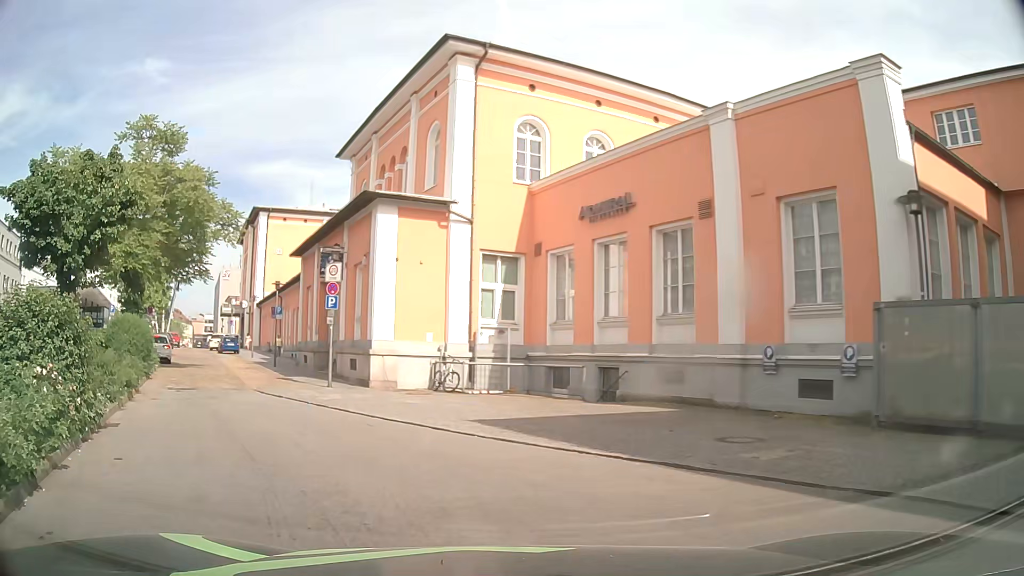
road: residential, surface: sett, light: Day
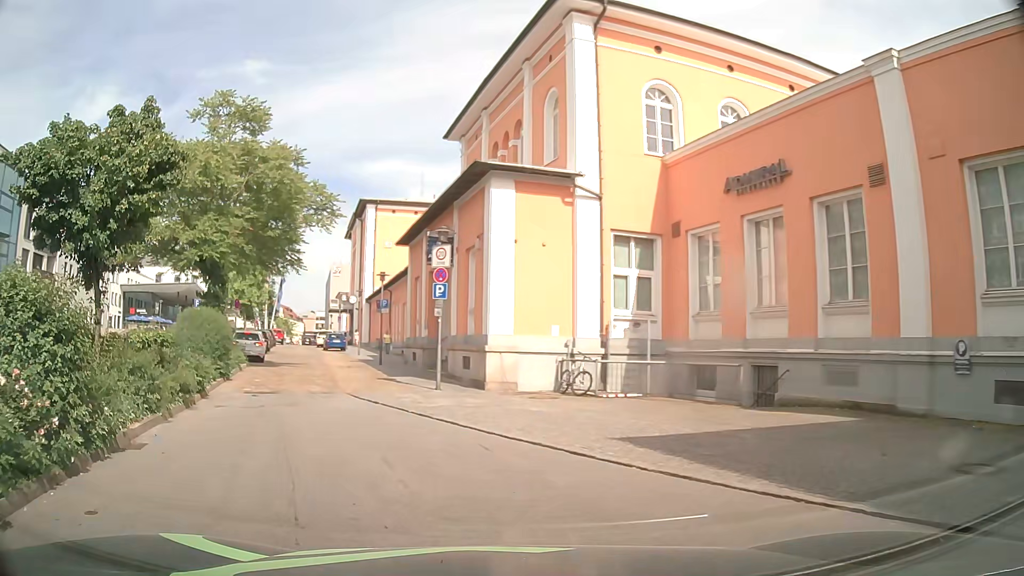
(-0.2, +3.1) m; -9°
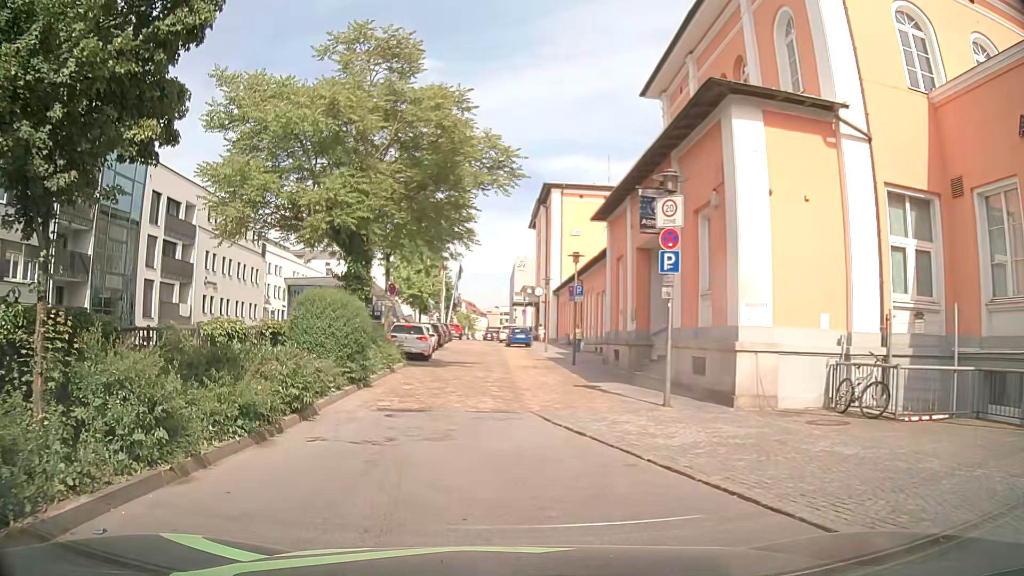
(-0.9, +5.7) m; -18°
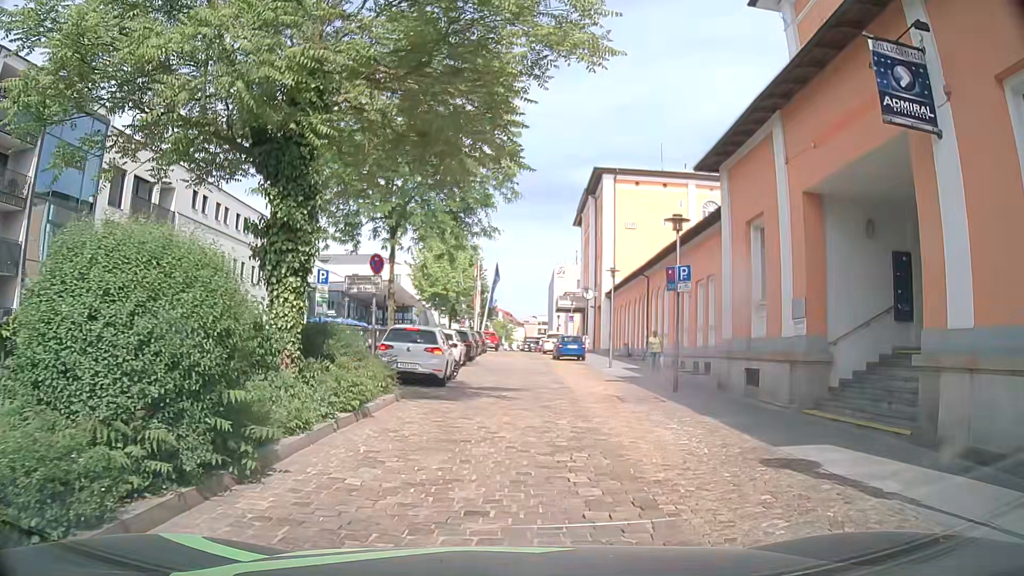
(-0.4, +9.8) m; -3°
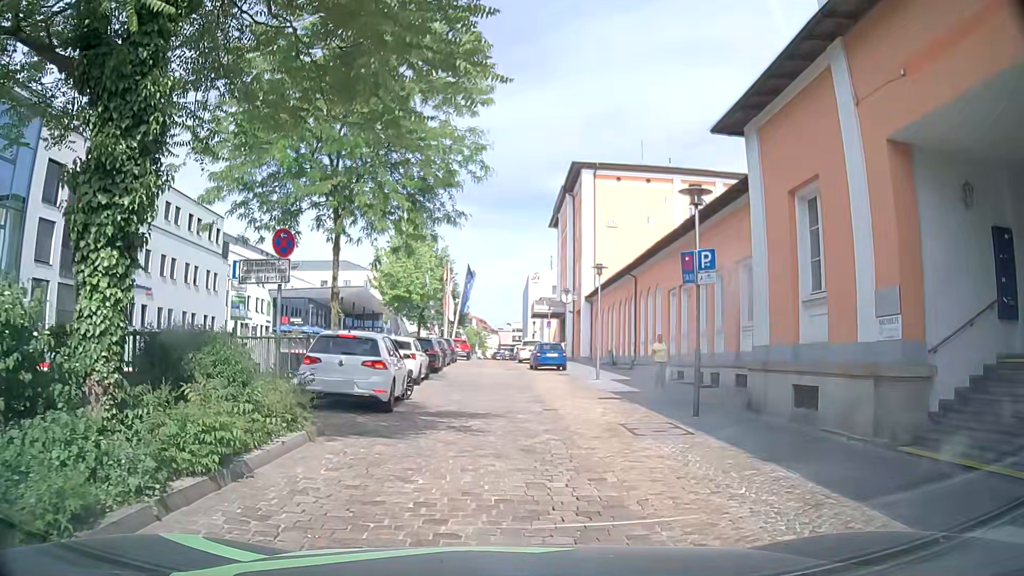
(+0.1, +4.1) m; +2°
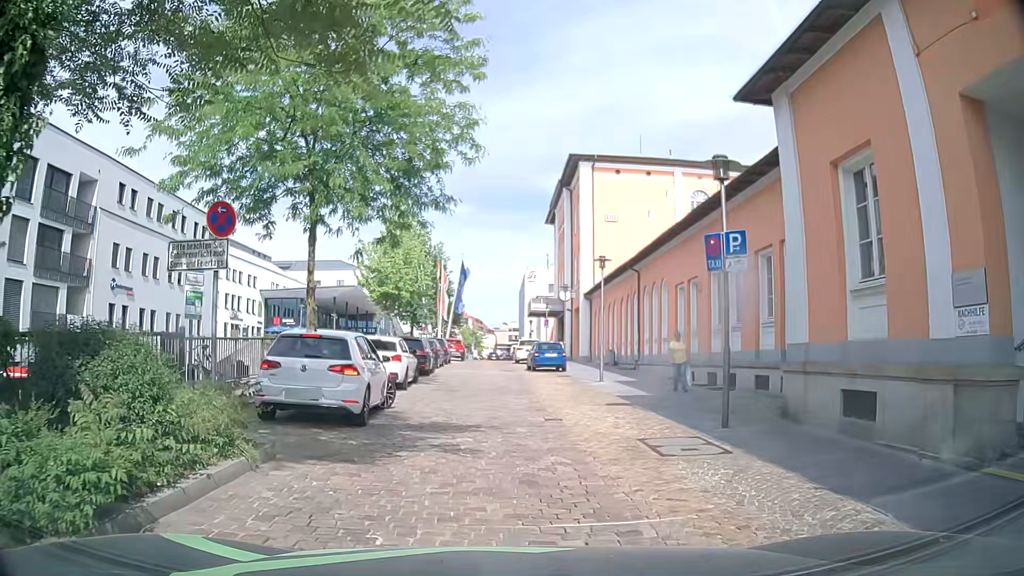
(0.0, +2.0) m; -2°
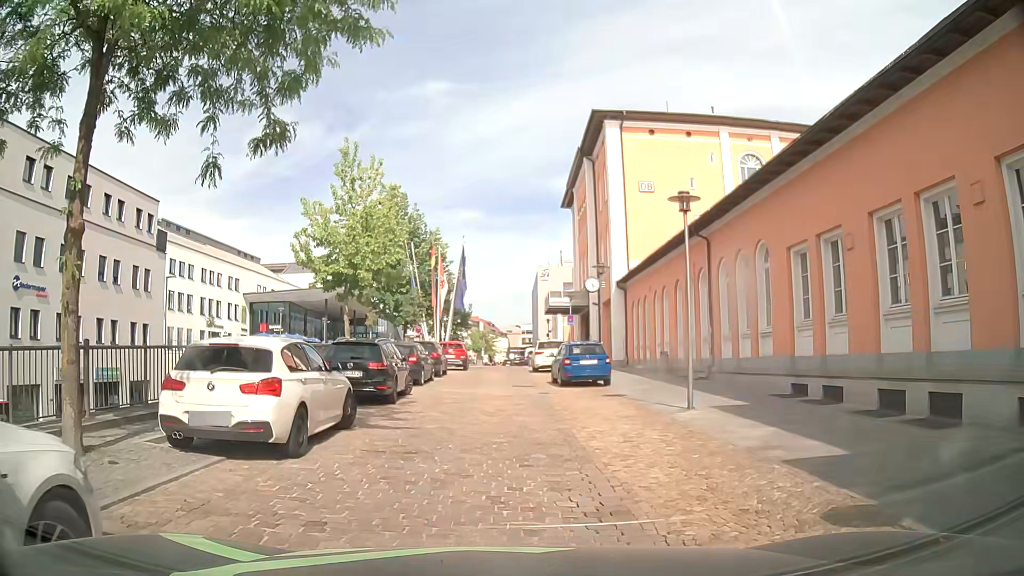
(+0.4, +10.4) m; -1°
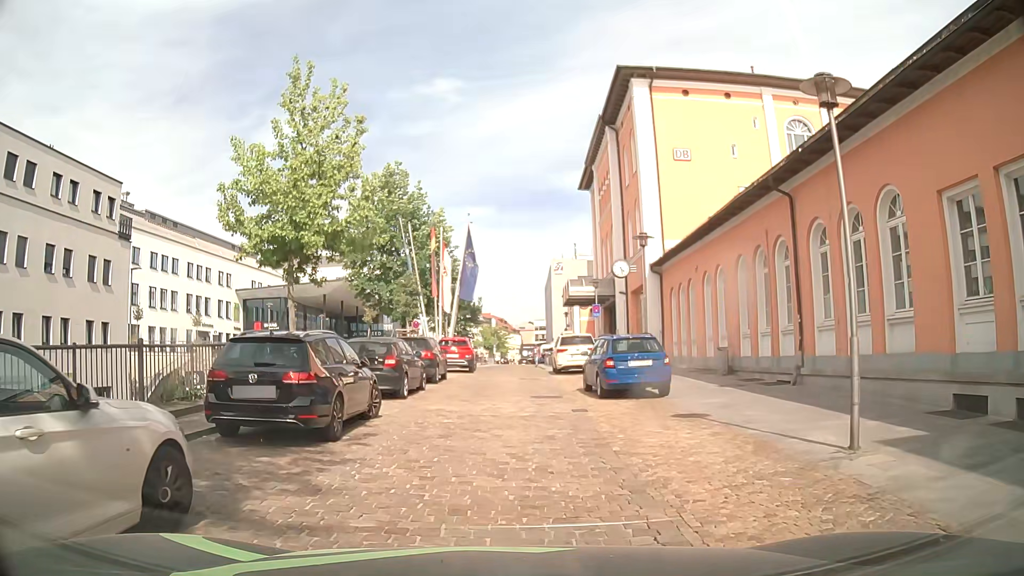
(+0.2, +6.4) m; +1°
